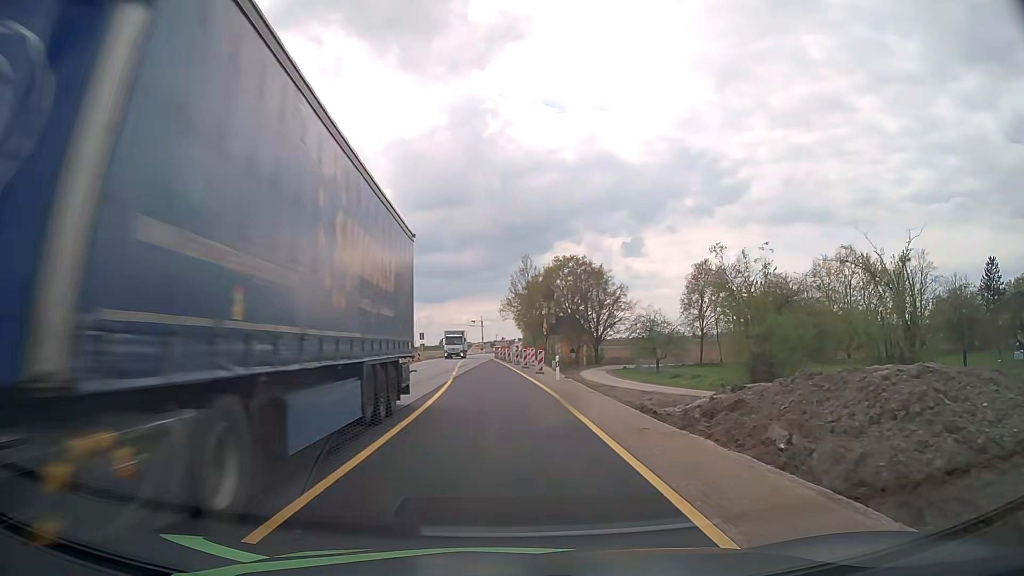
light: Day
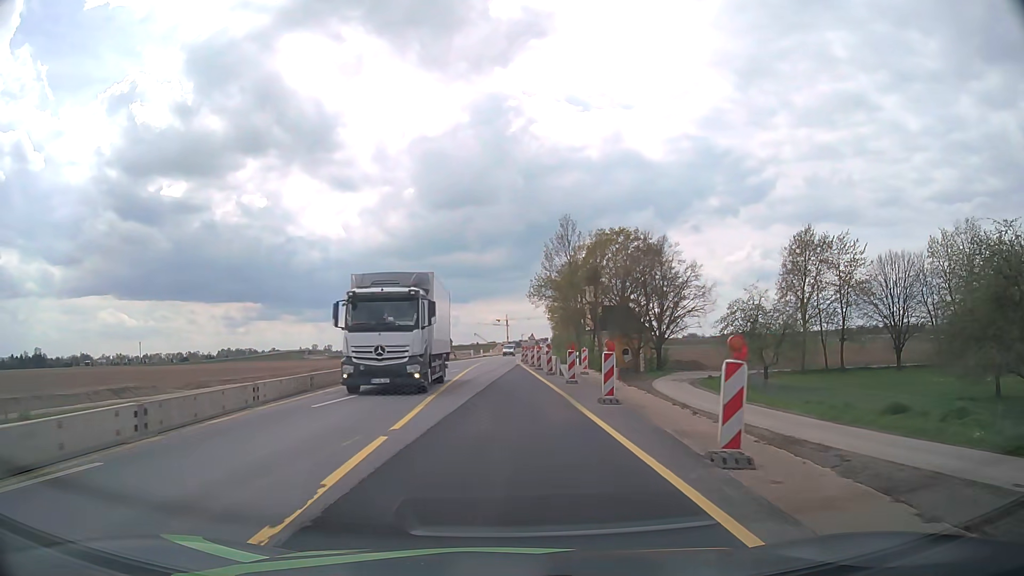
(-0.6, +26.9) m; -2°
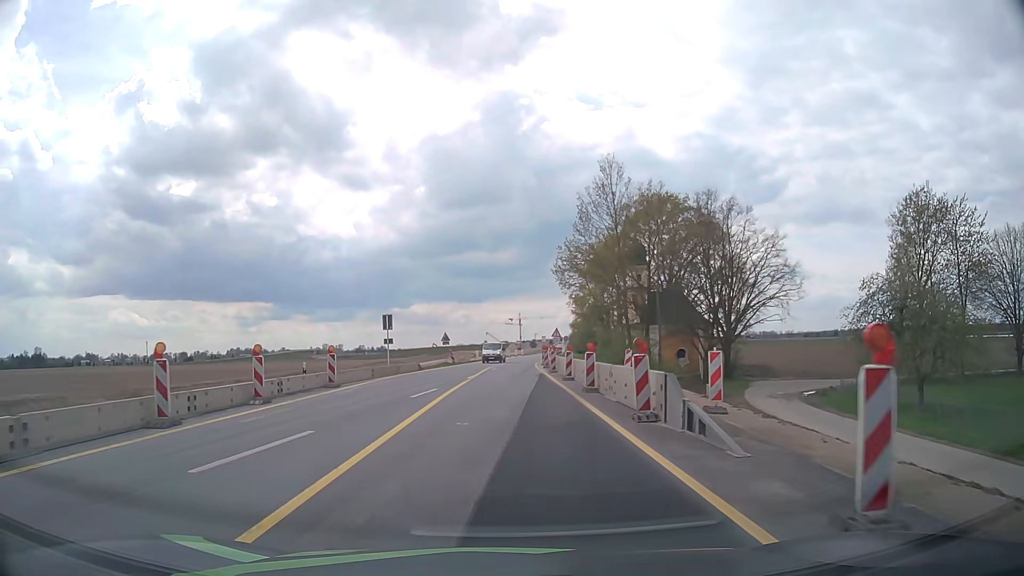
(-0.2, +20.2) m; -1°
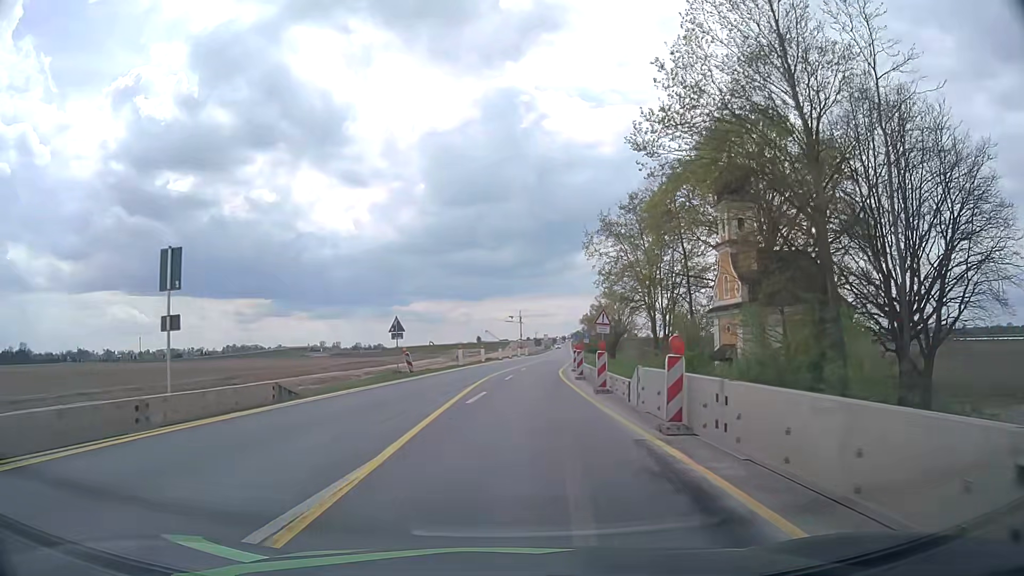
(0.0, +27.0) m; 0°
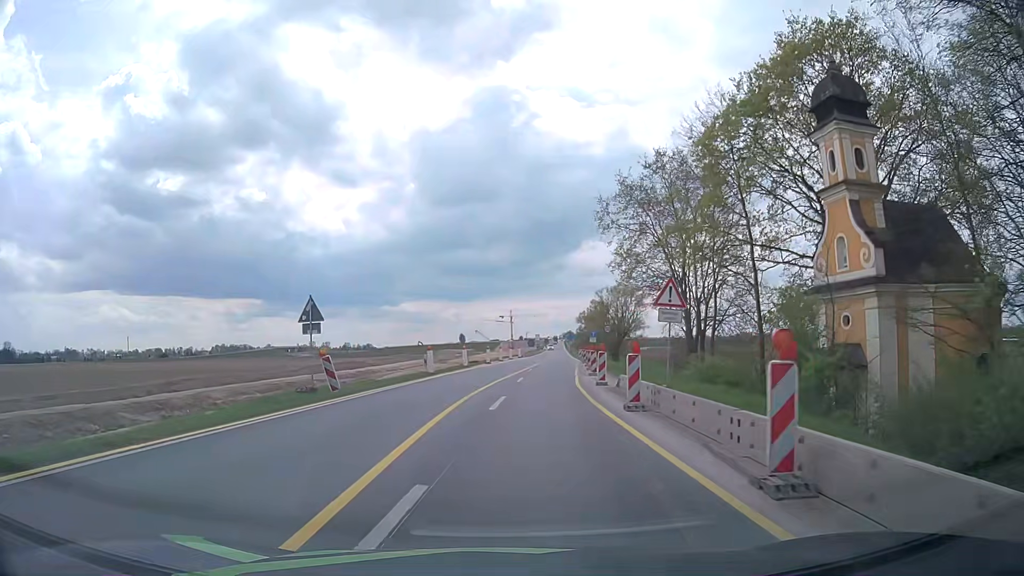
(+0.1, +13.5) m; +1°
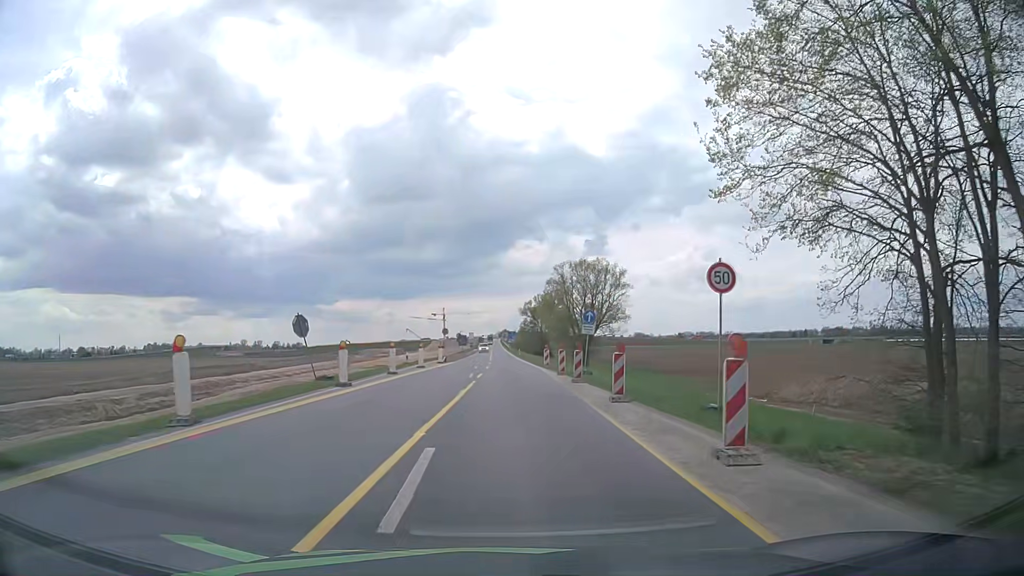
(+1.5, +34.0) m; +5°
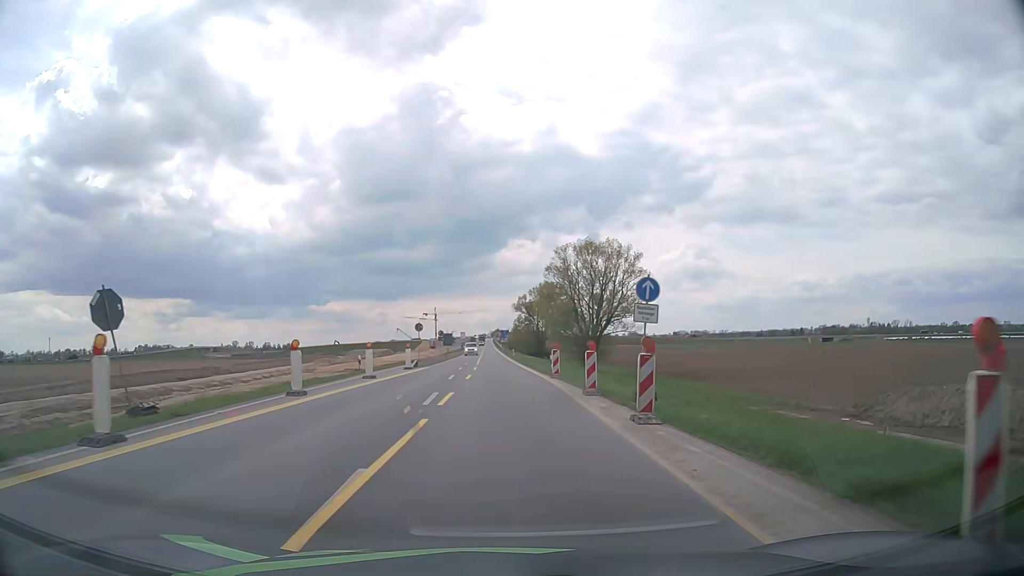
(+0.2, +13.7) m; +1°
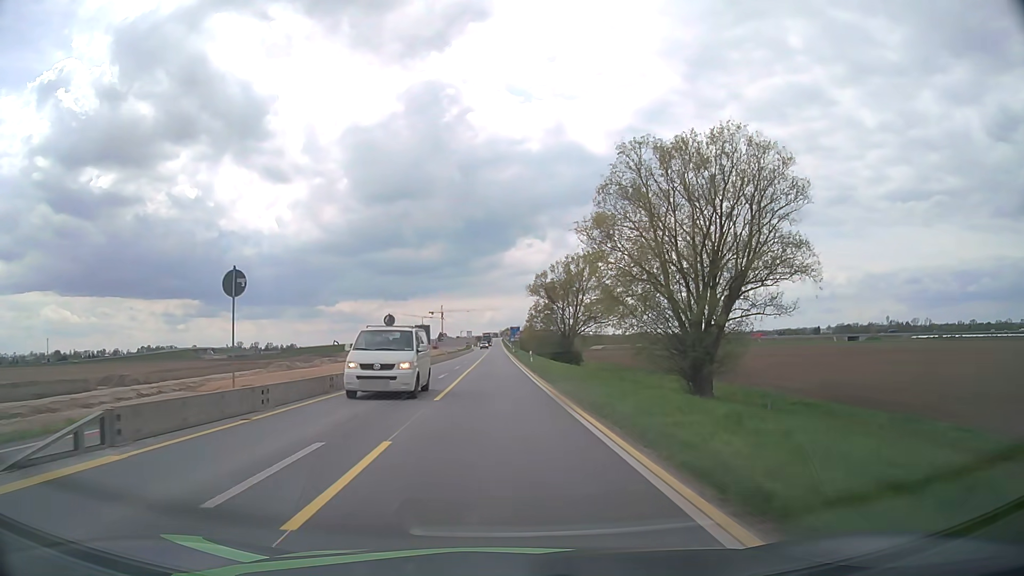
(-0.4, +34.5) m; -1°
(0, +10) (0, +20) (0, +30) (-1, +40) (-1, +50) (-1, +60) (-1, +70) (-1, +80) (-1, +90) (-1, +100) m
